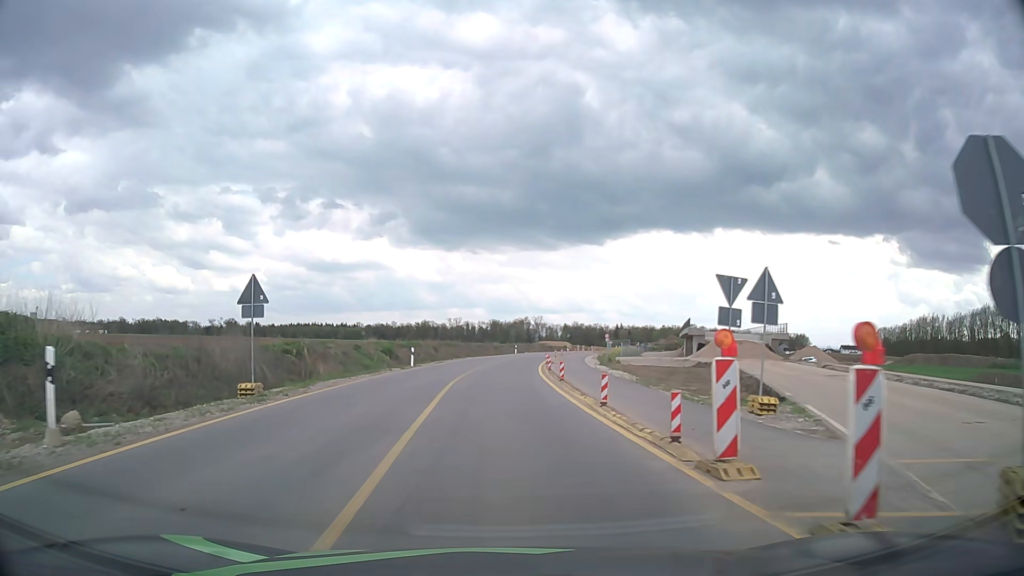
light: Day
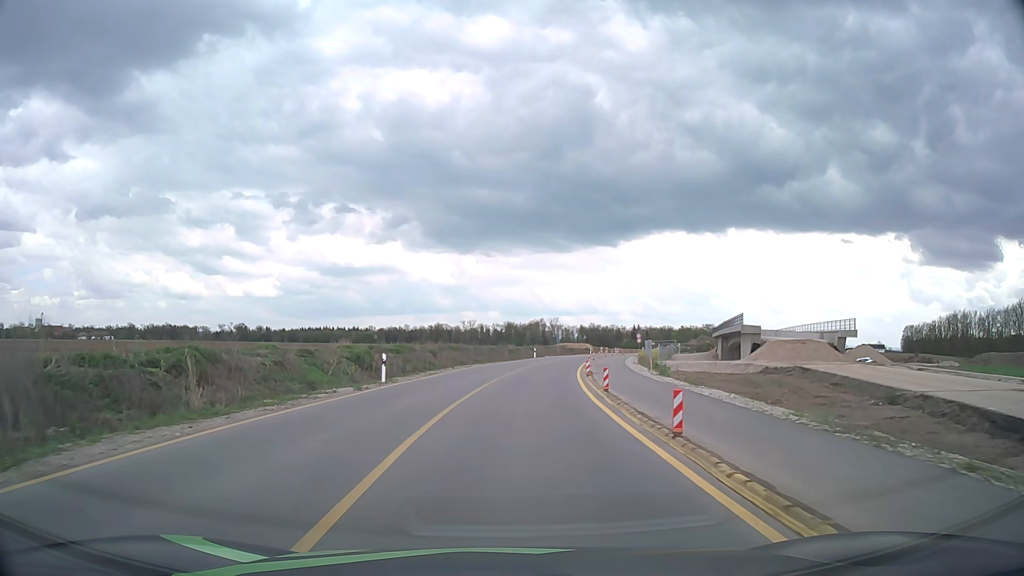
(-0.1, +13.8) m; -1°
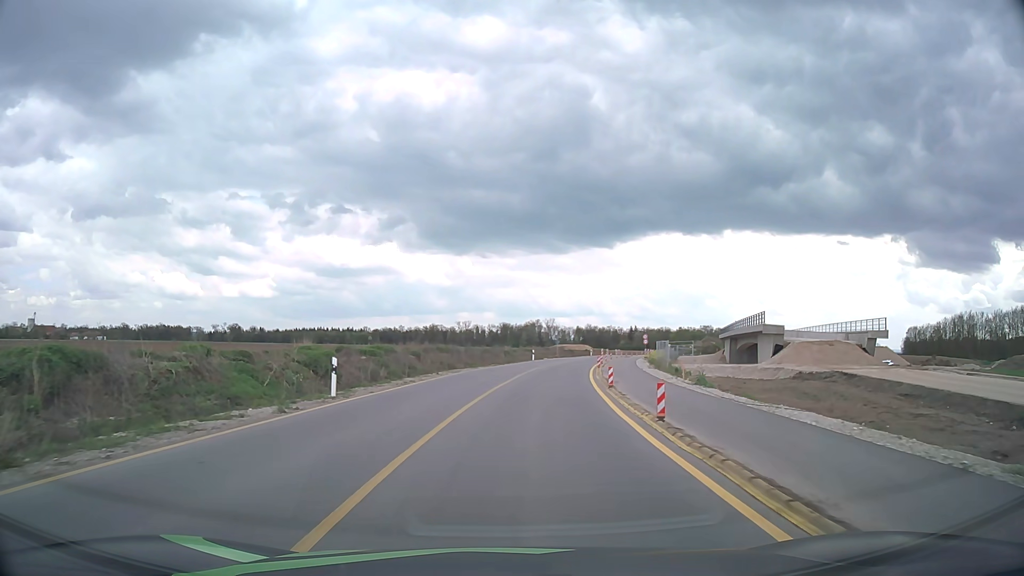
(0.0, +7.0) m; 0°
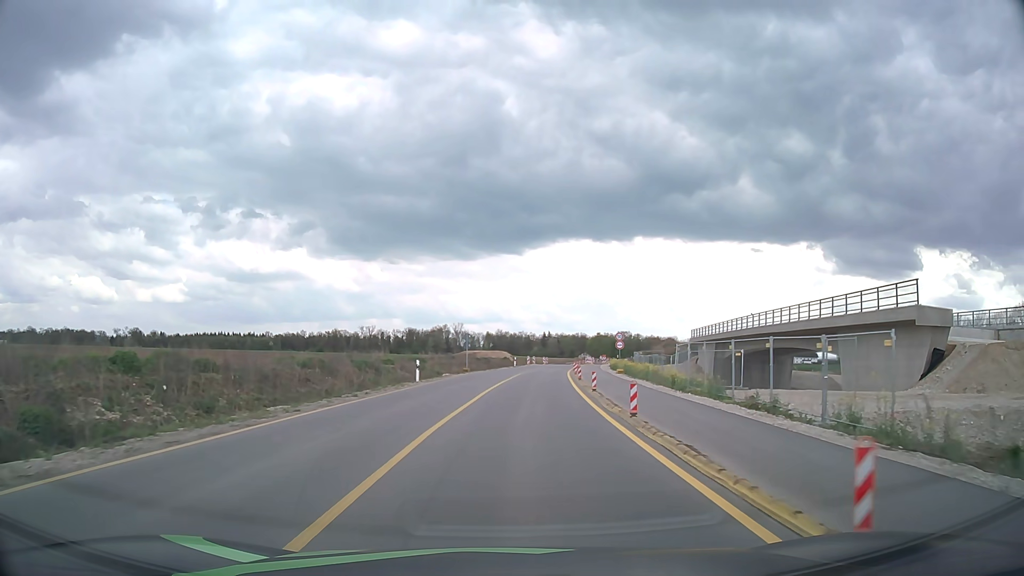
(+2.5, +35.3) m; +8°
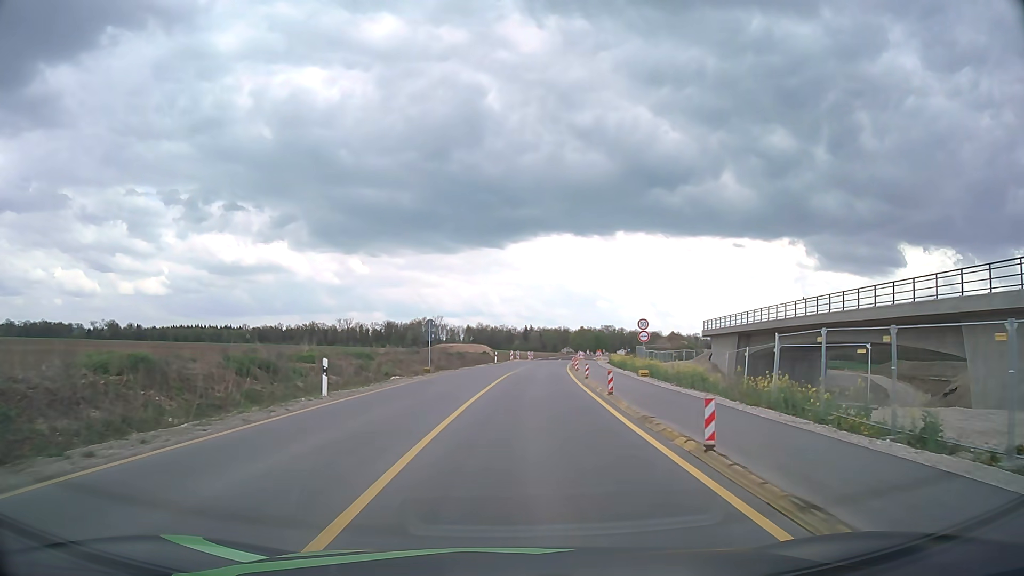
(+0.2, +14.3) m; +2°
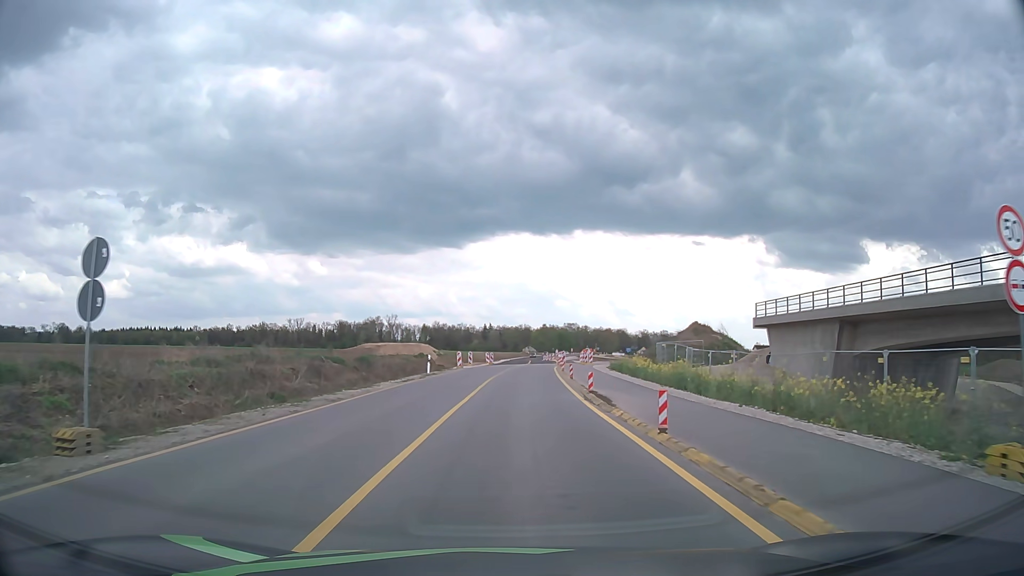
(+1.1, +29.0) m; +4°
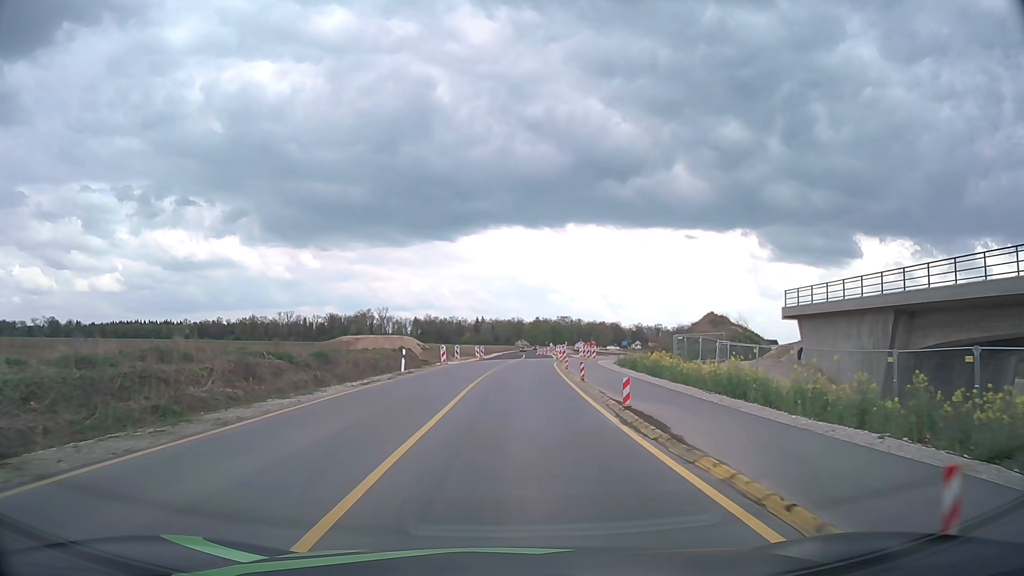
(0.0, +7.1) m; 0°
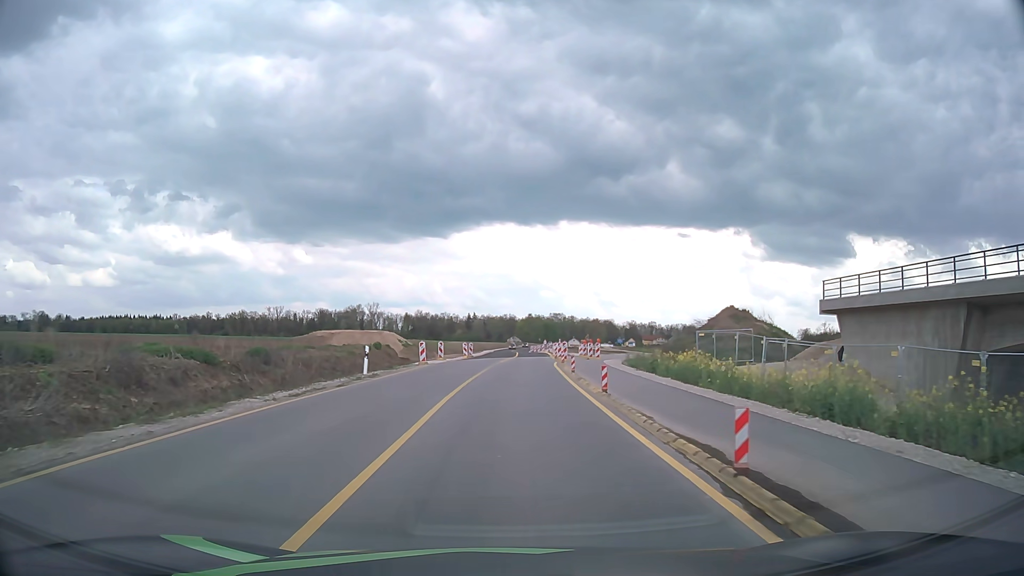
(0.0, +6.9) m; +1°
(0, +10) (0, +20) (0, +30) (+1, +40) (+1, +50) (+2, +60) (+2, +70) (+3, +80) (+3, +90) (+3, +100) m
